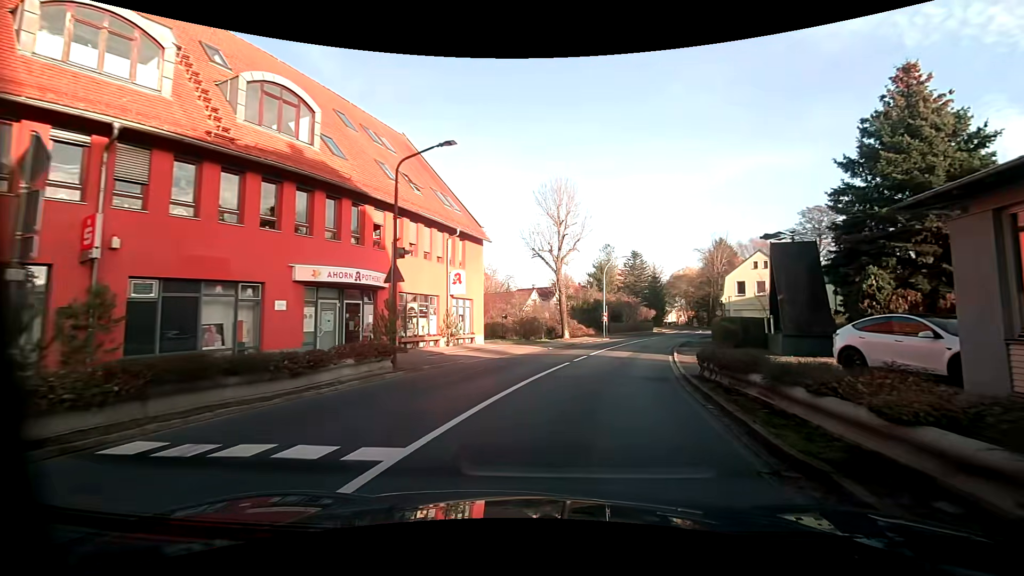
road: primary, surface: asphalt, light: Day
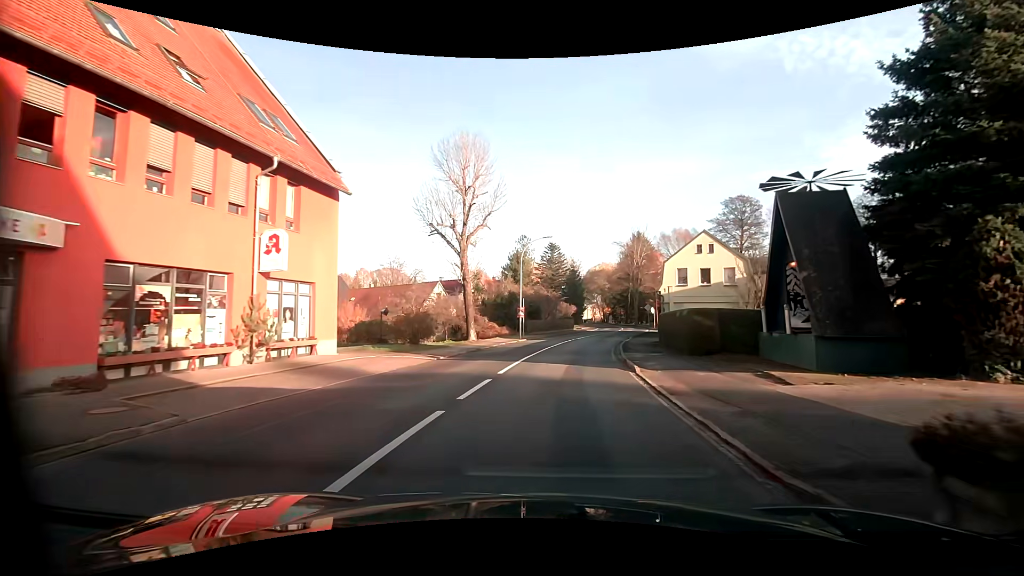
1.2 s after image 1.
(+1.0, +11.1) m; +9°
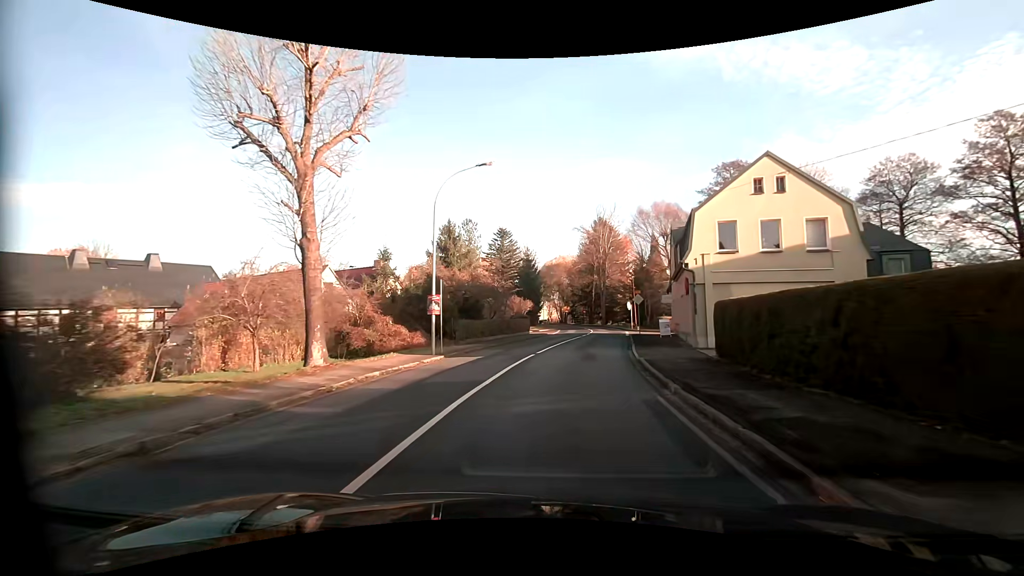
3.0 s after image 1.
(+1.0, +18.6) m; +6°
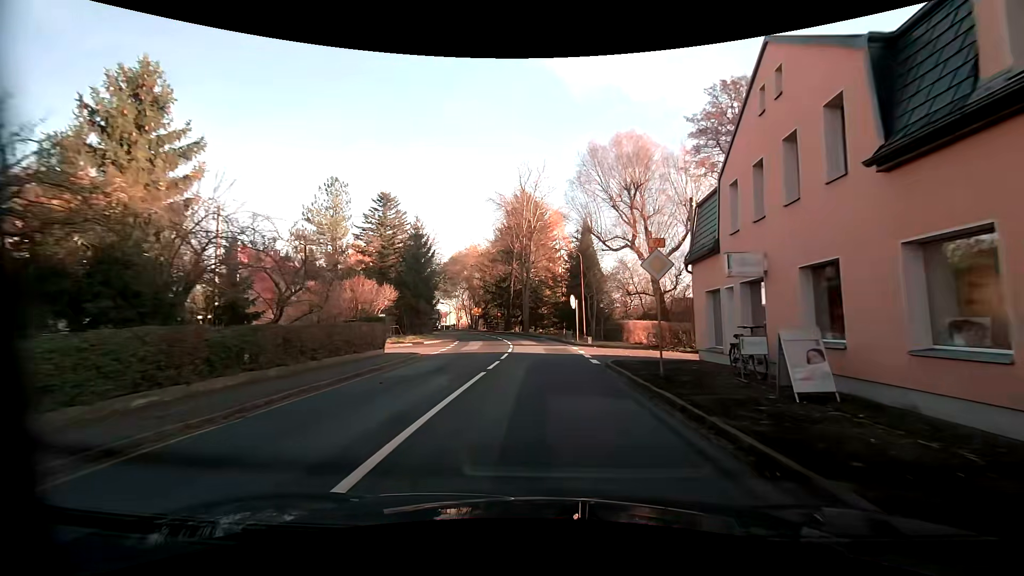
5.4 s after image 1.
(+2.2, +26.0) m; +10°
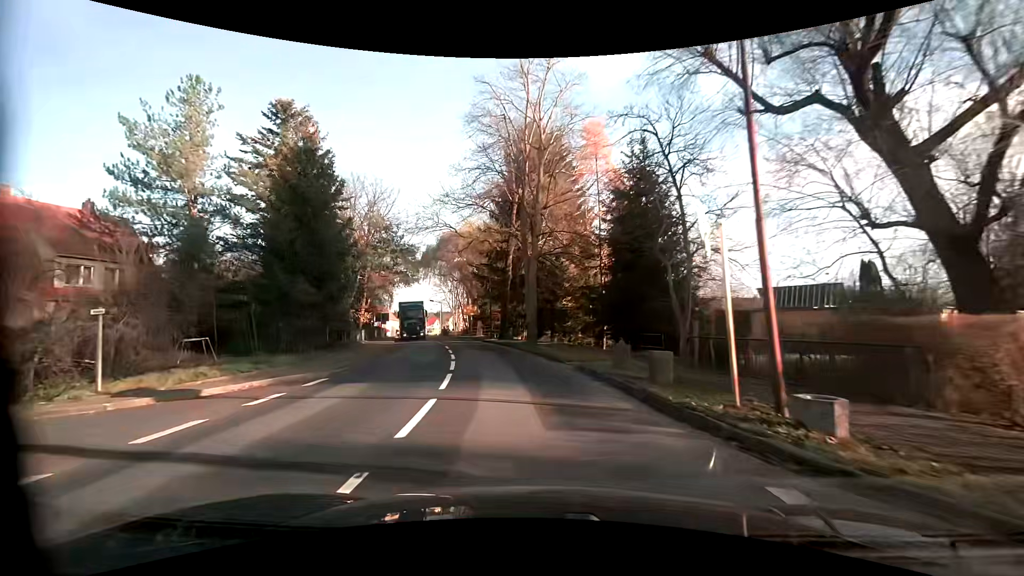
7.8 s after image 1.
(-0.3, +27.6) m; -4°
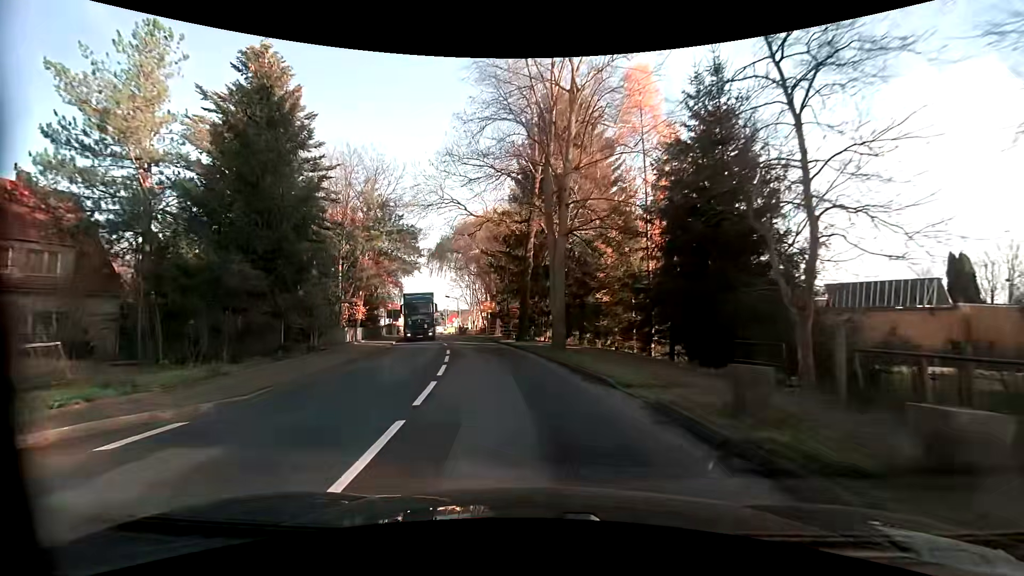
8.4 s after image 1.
(-0.1, +7.1) m; -2°
(0, +10) (-1, +20) (-3, +30) (-5, +40) (-8, +49) (-10, +59) (-12, +69) (-14, +79) (-16, +88) (-19, +98) m
